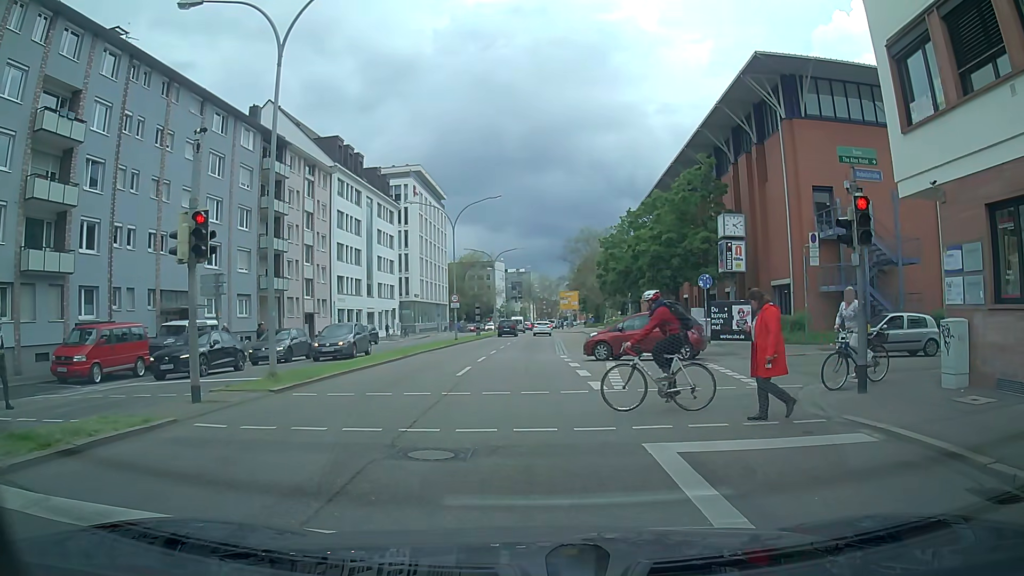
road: primary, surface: asphalt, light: Day
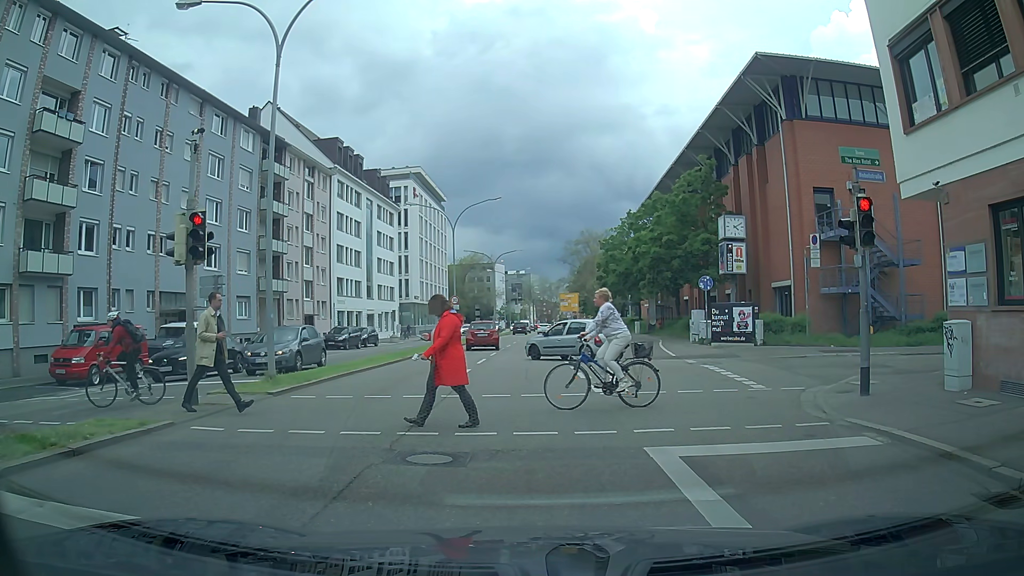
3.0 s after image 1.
(0.0, +0.2) m; 0°
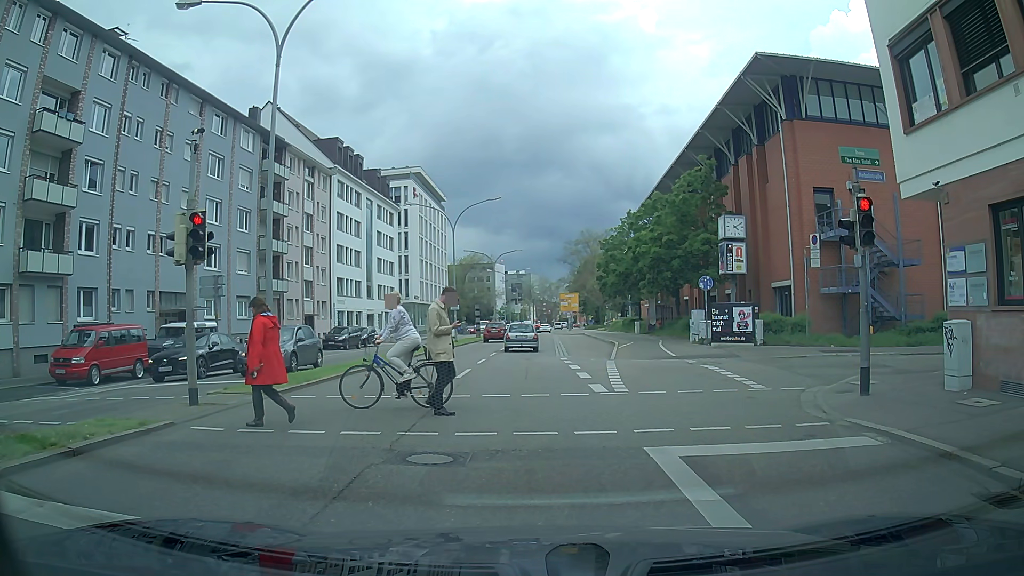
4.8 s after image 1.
(0.0, 0.0) m; 0°
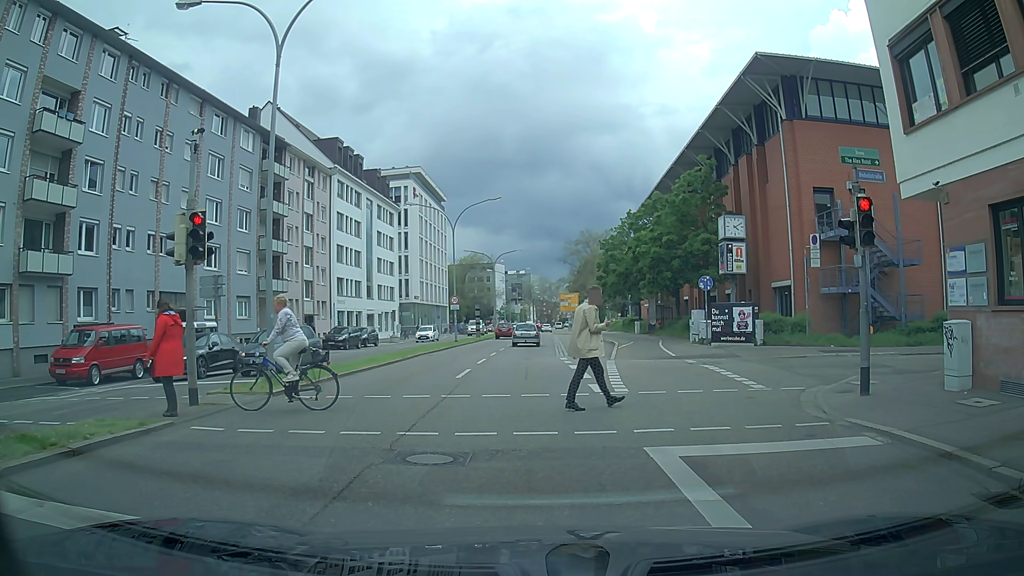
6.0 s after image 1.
(0.0, 0.0) m; 0°
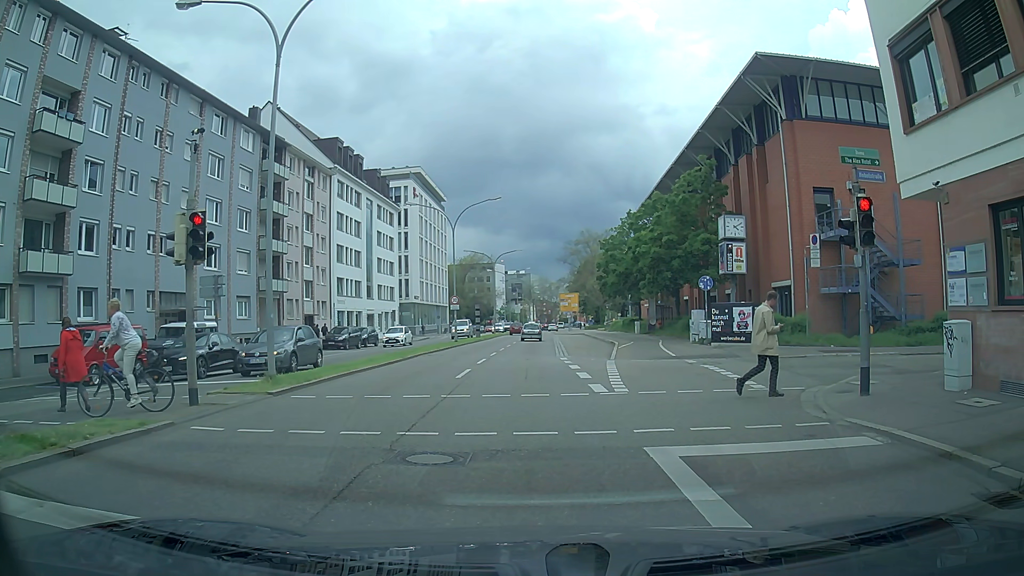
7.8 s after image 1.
(0.0, 0.0) m; 0°
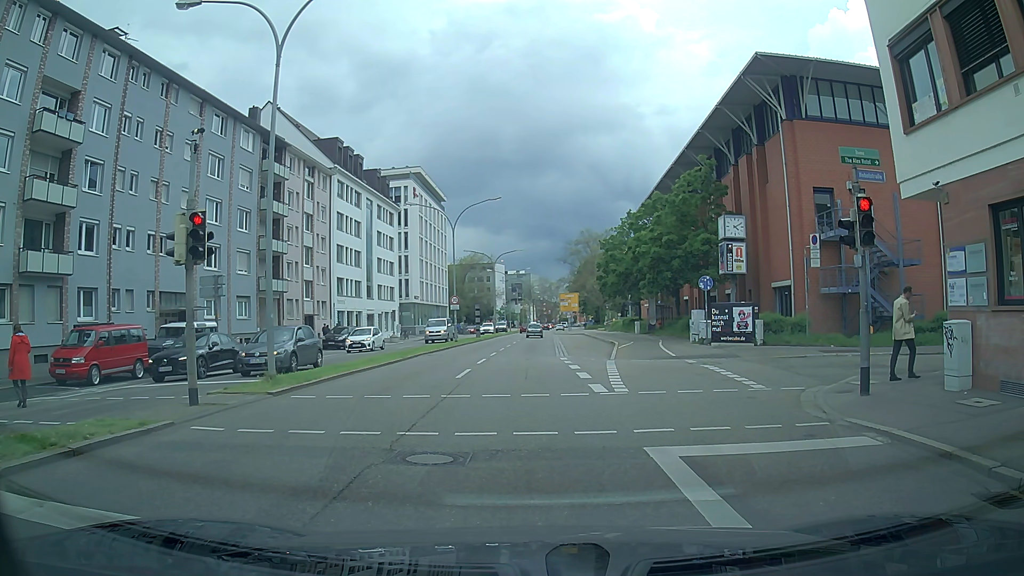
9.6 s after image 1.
(0.0, 0.0) m; 0°
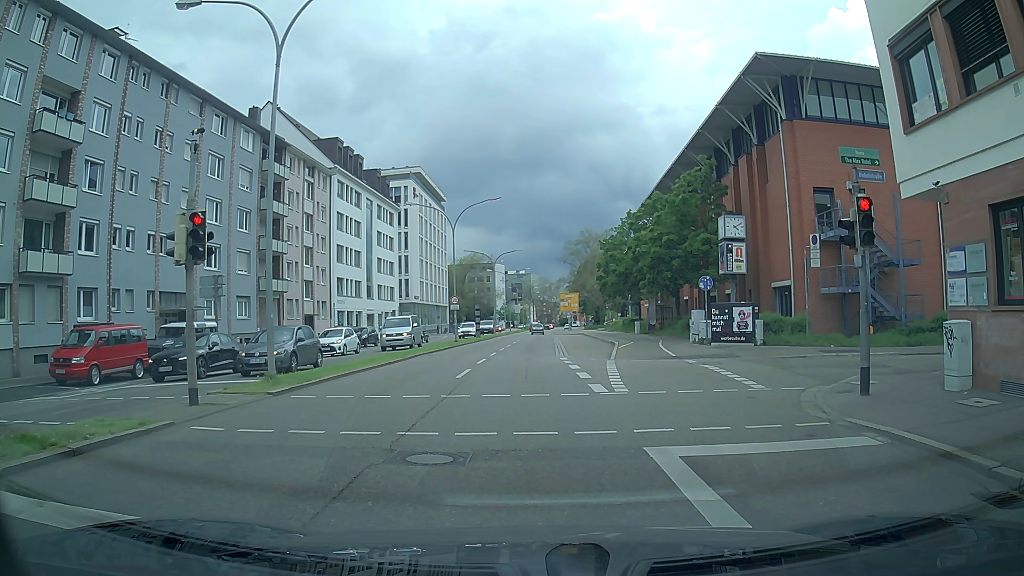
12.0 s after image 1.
(0.0, 0.0) m; 0°
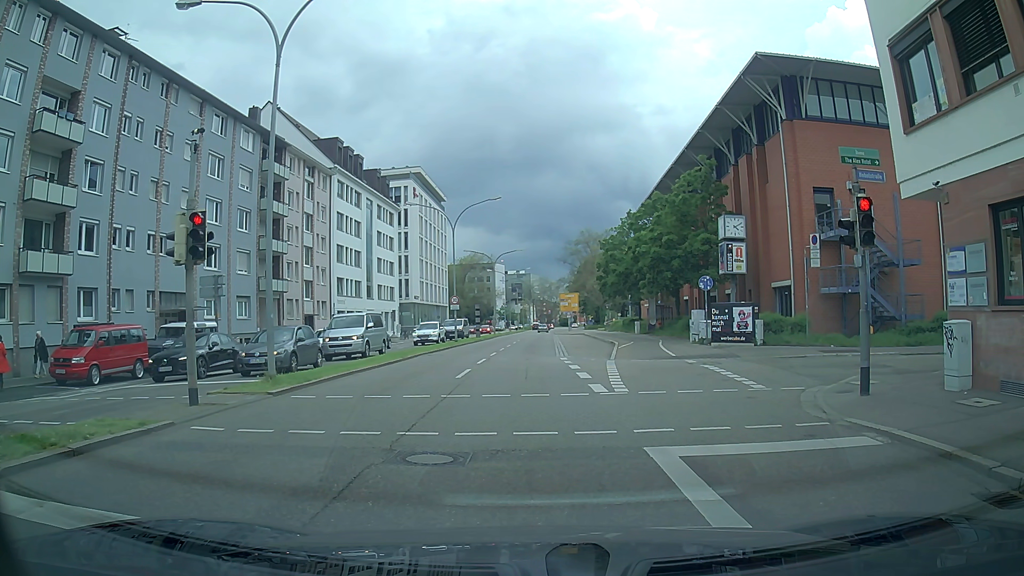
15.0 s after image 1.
(0.0, 0.0) m; 0°
(0, +10) (-1, +20) (-1, +30) (-1, +40) (-1, +50) (-1, +60) (-1, +70) (-1, +80) (-1, +90) (-1, +100) m
